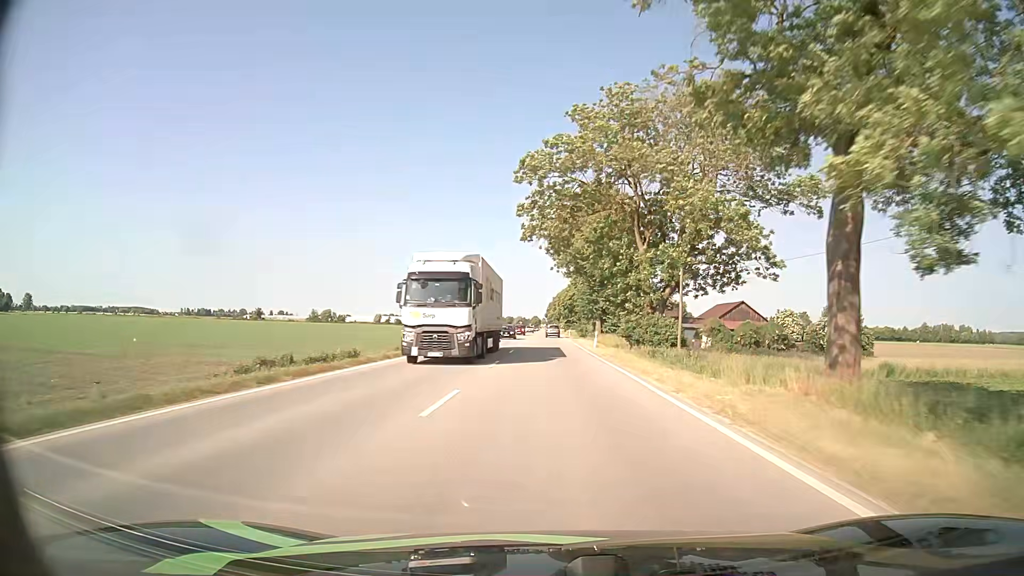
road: primary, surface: asphalt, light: Day
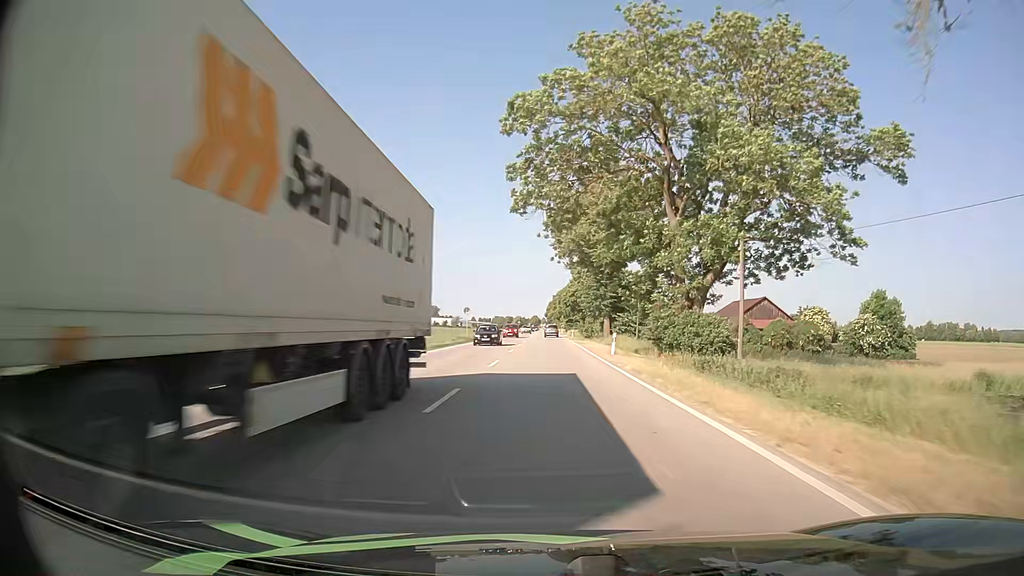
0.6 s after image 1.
(0.0, +11.7) m; 0°
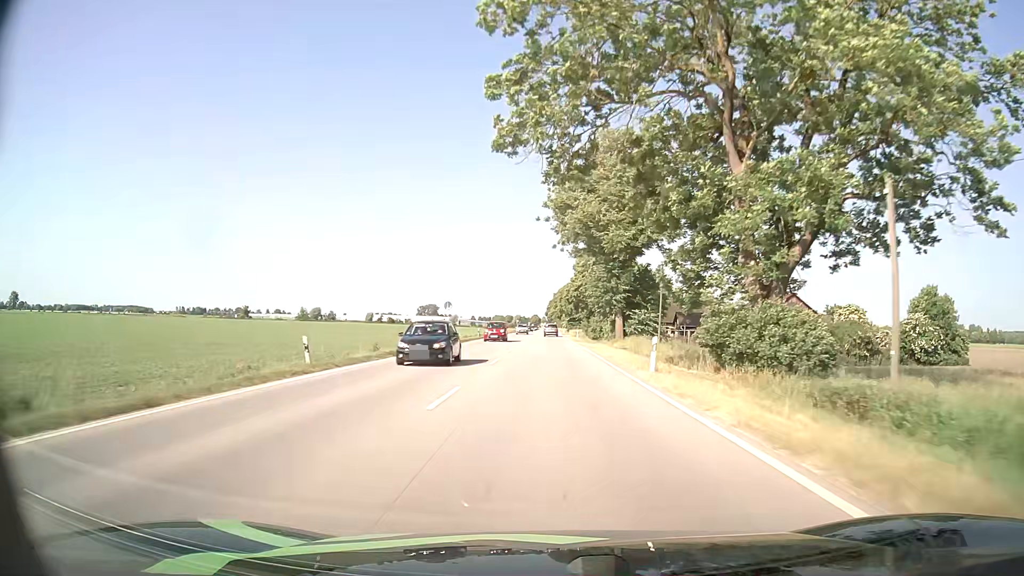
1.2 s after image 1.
(-0.1, +11.7) m; 0°
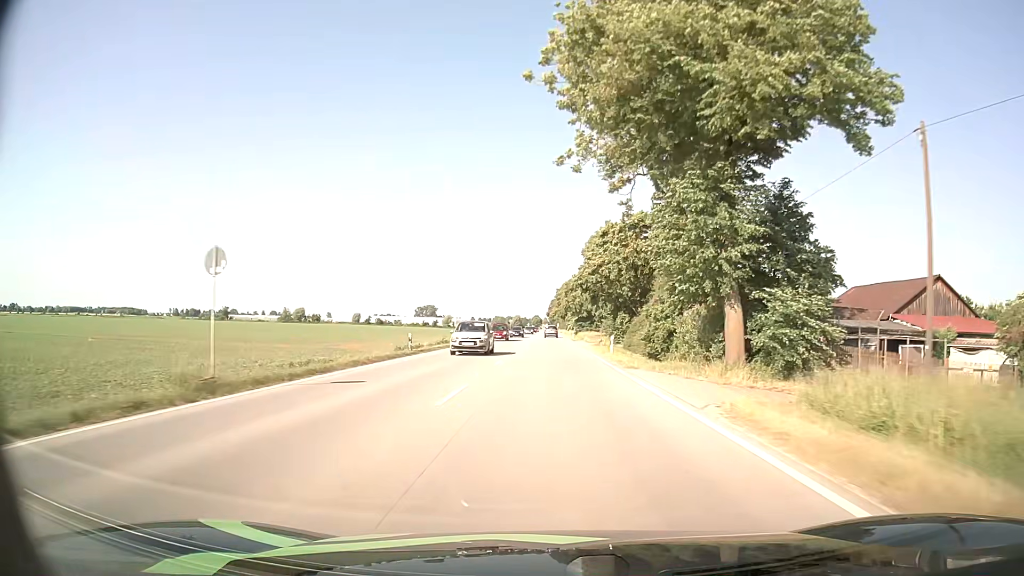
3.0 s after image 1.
(0.0, +35.1) m; 0°
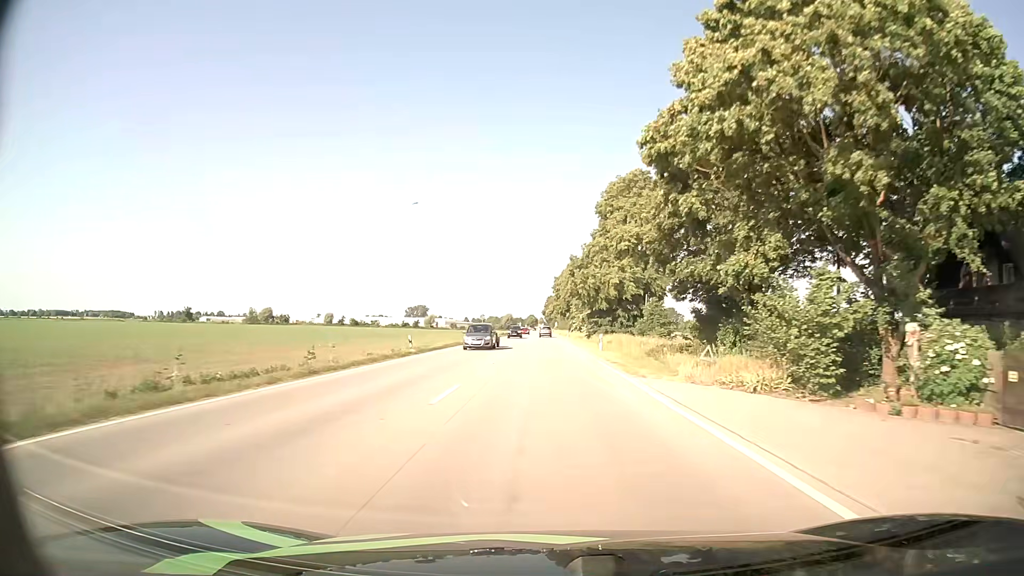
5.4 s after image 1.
(+0.1, +47.5) m; 0°
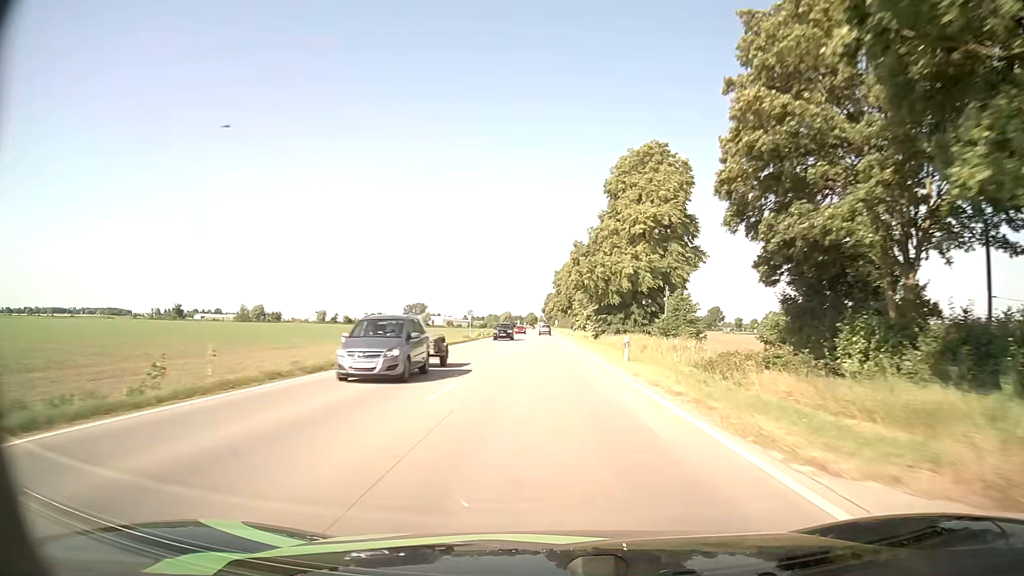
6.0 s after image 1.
(0.0, +12.0) m; 0°
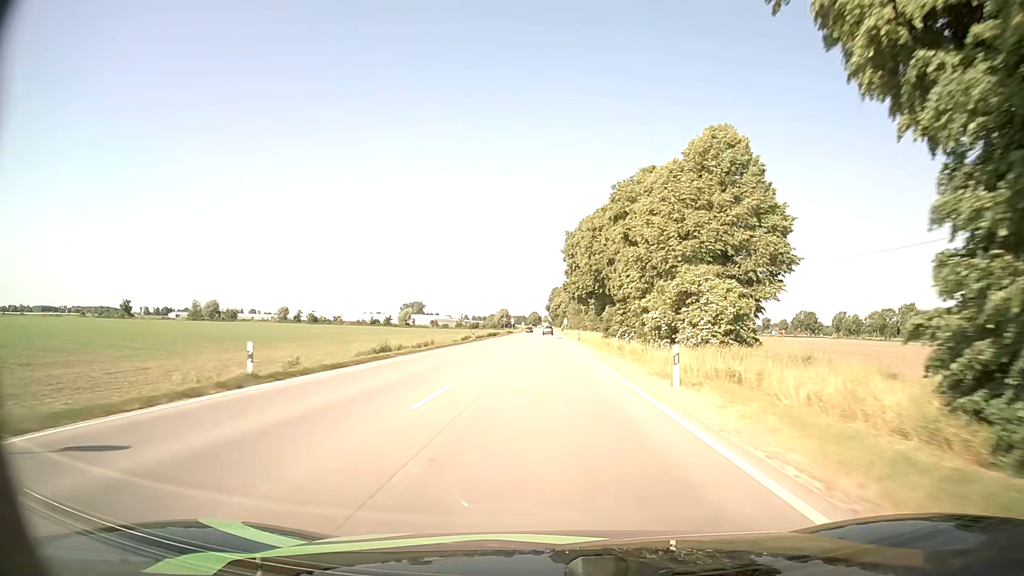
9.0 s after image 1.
(-0.1, +61.0) m; 0°
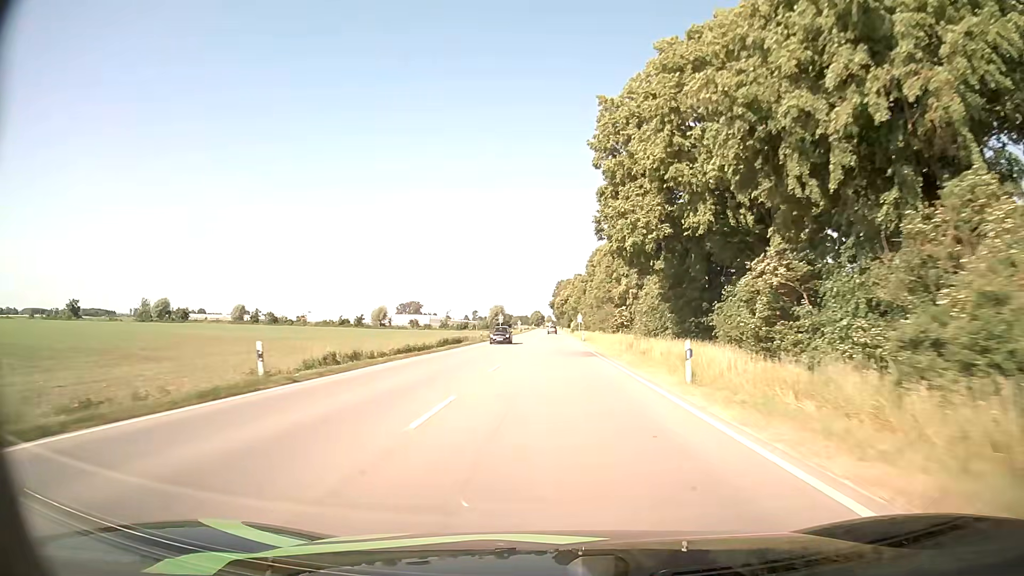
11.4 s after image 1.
(-0.2, +49.8) m; 0°
(0, +10) (0, +20) (0, +30) (0, +40) (0, +50) (0, +60) (0, +70) (0, +80) (0, +90) (+1, +100) m
